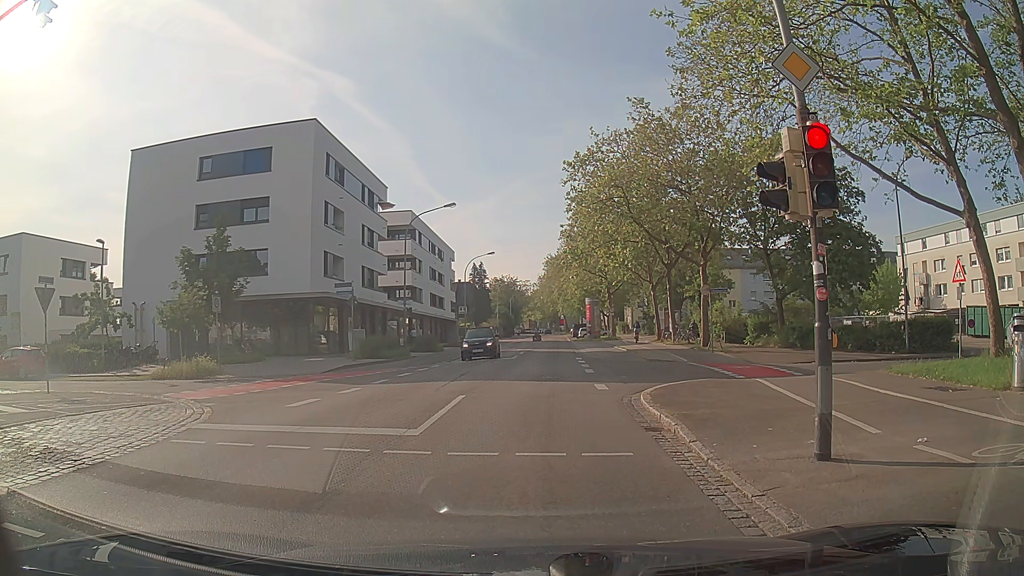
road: secondary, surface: asphalt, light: Day
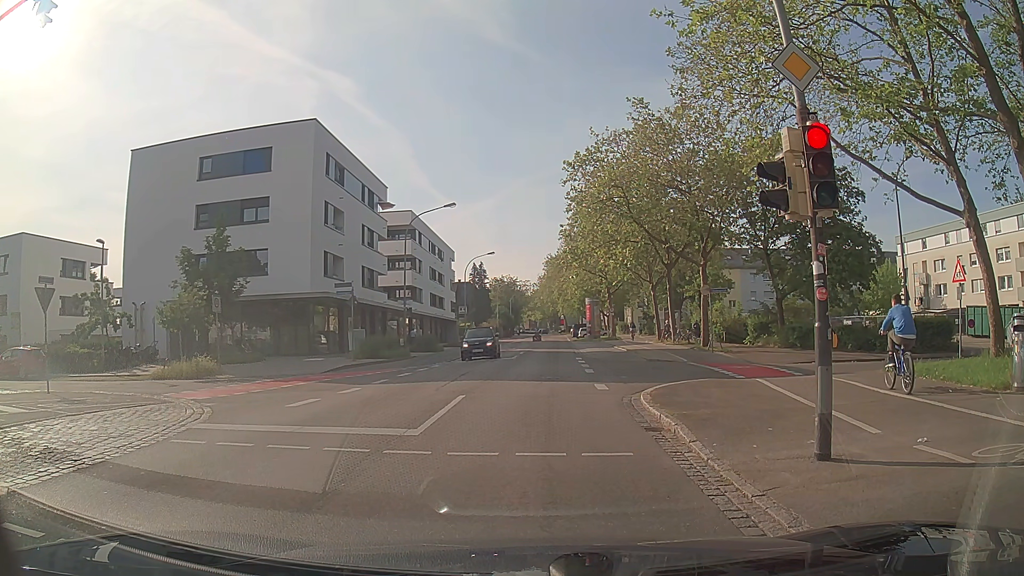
(0.0, 0.0) m; 0°
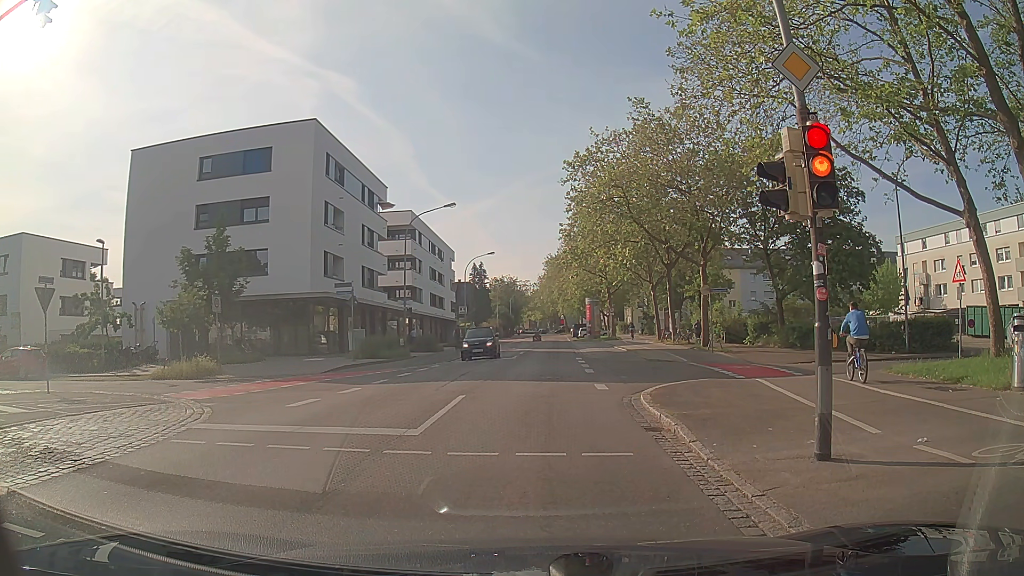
(0.0, 0.0) m; 0°
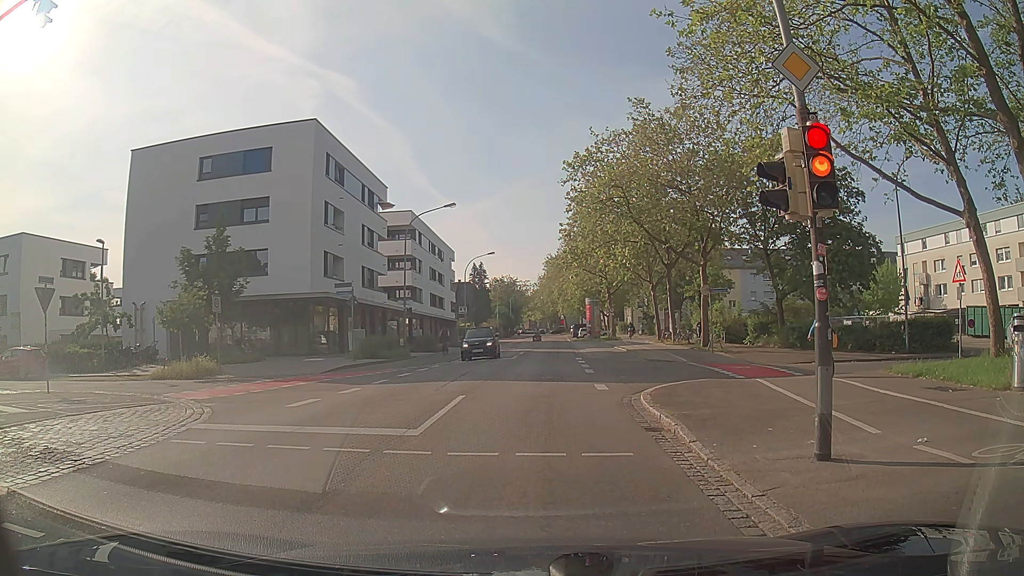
(0.0, 0.0) m; 0°
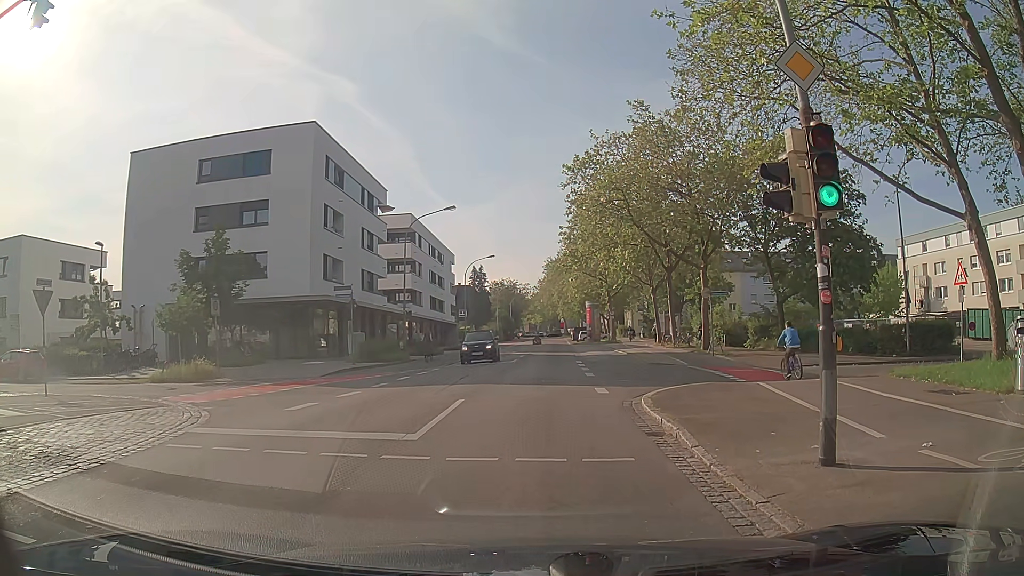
(0.0, +0.1) m; 0°
